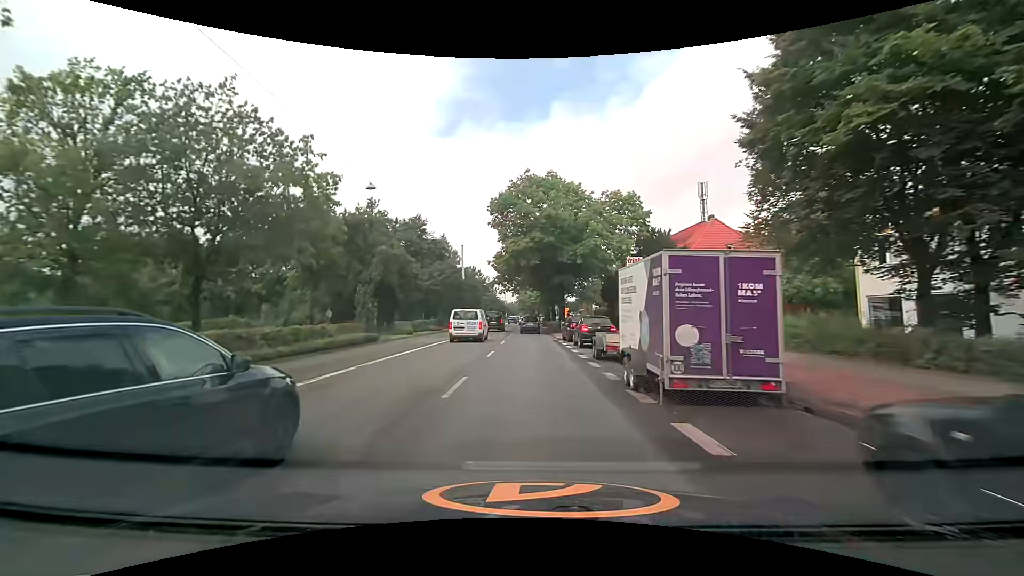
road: primary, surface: asphalt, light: Day
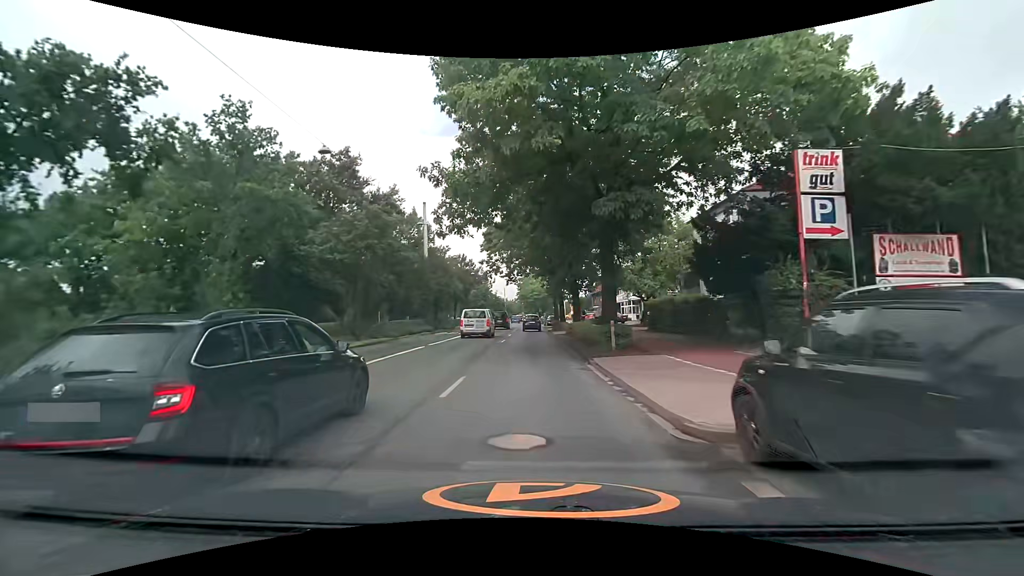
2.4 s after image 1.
(-0.1, +26.5) m; -1°
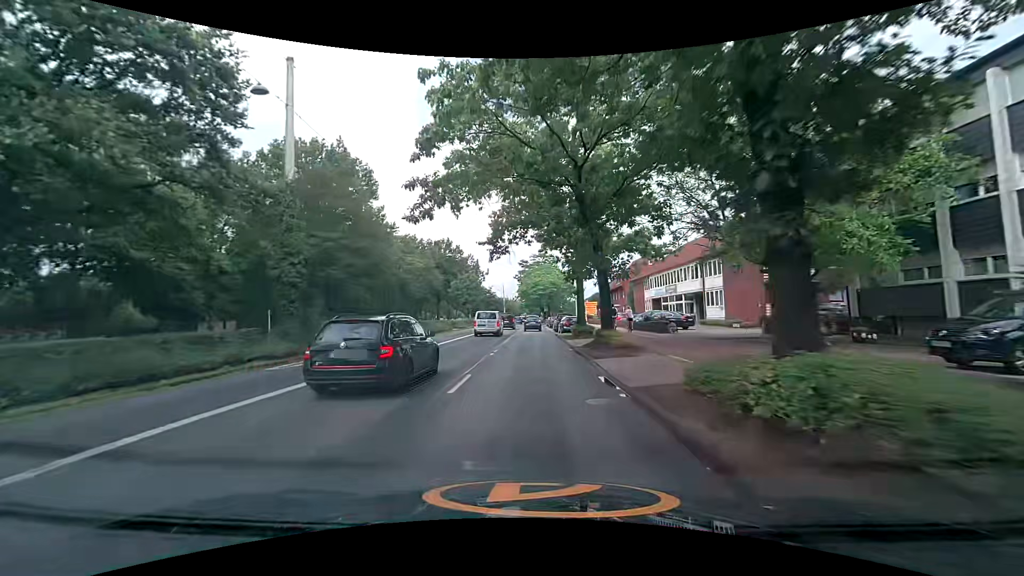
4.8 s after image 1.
(0.0, +25.9) m; 0°
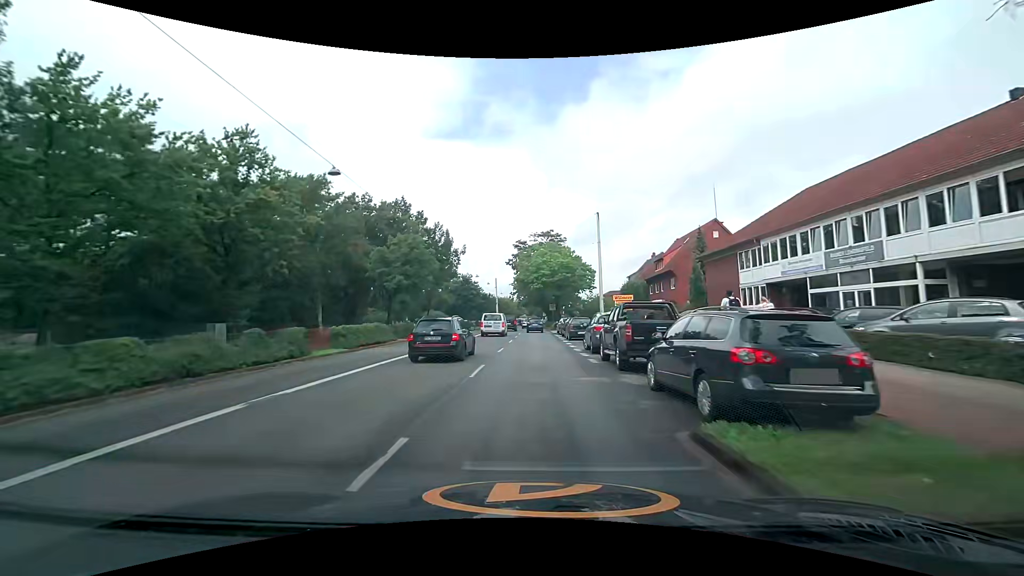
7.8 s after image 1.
(+0.1, +33.0) m; 0°
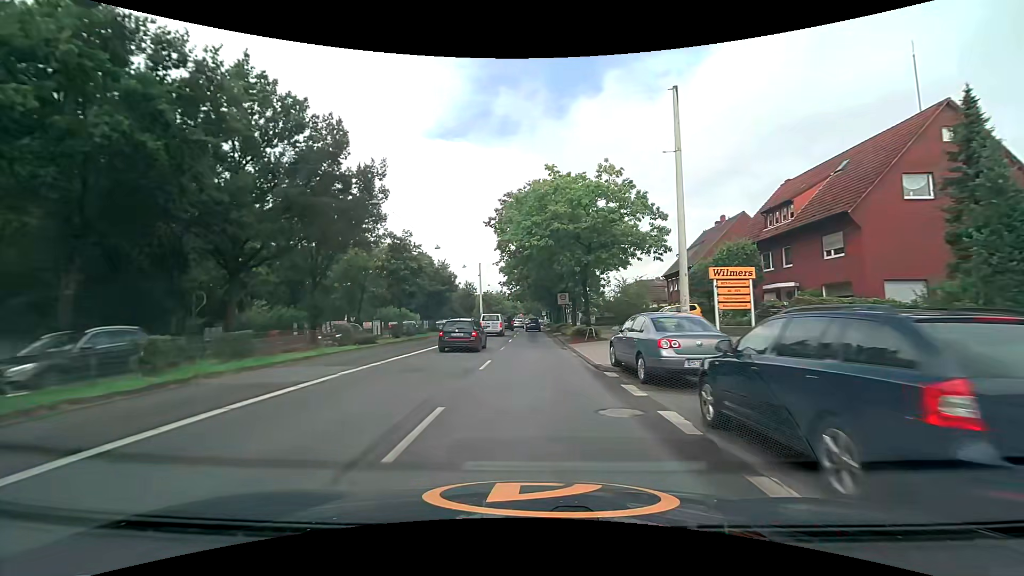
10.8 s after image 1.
(+0.2, +33.3) m; 0°
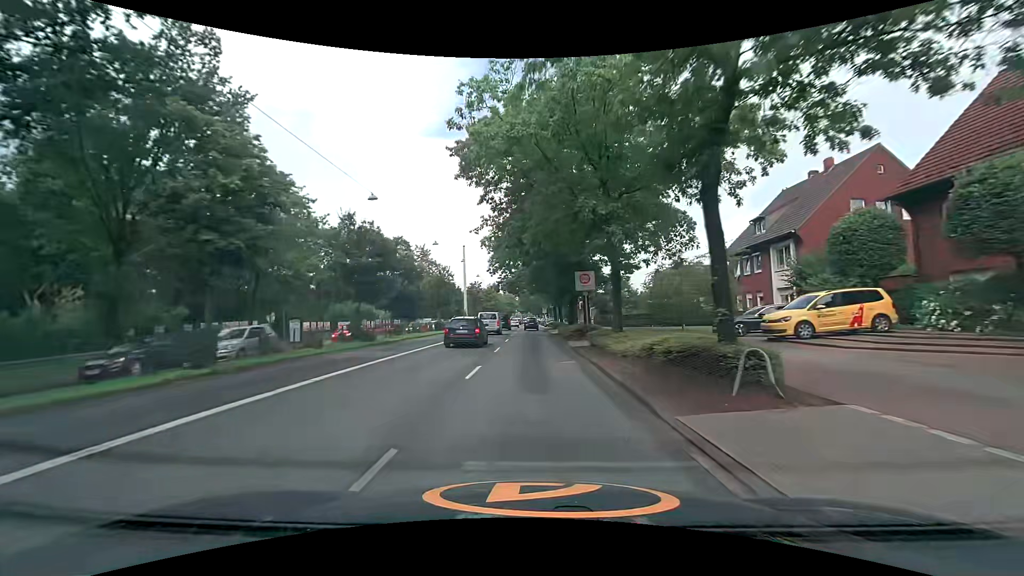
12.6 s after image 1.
(0.0, +20.3) m; 0°
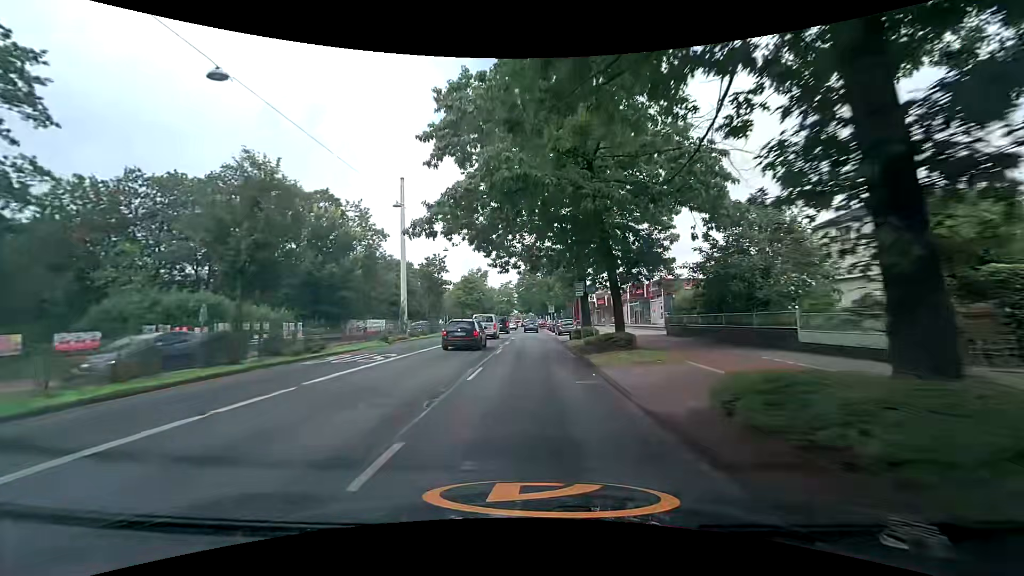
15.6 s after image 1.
(0.0, +35.0) m; -1°
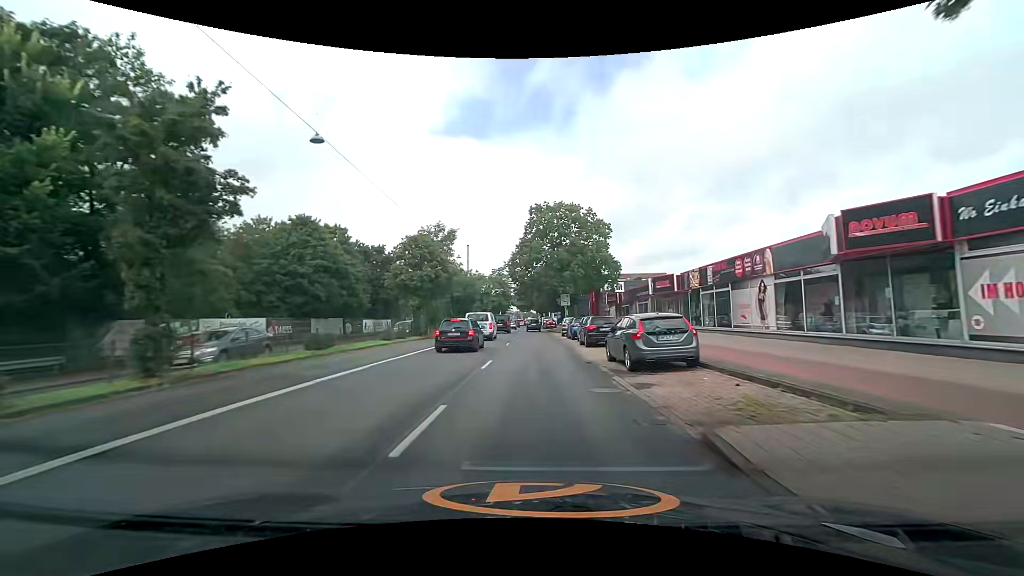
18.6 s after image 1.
(+0.1, +33.0) m; 0°
(0, +10) (0, +20) (0, +30) (0, +40) (+1, +50) (+1, +60) (+1, +70) (+1, +80) (+1, +90) (+1, +100) m
